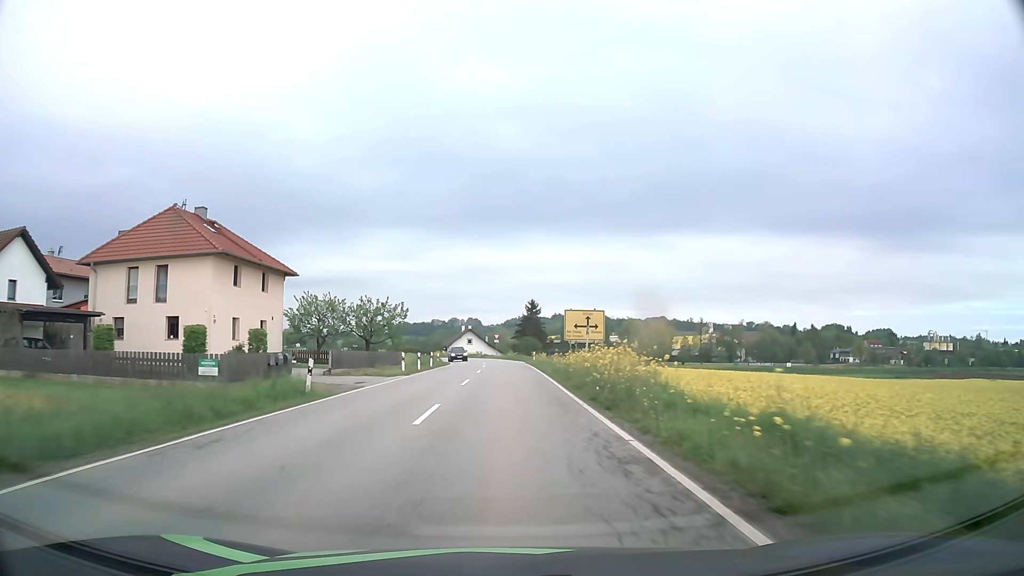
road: secondary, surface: asphalt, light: Day
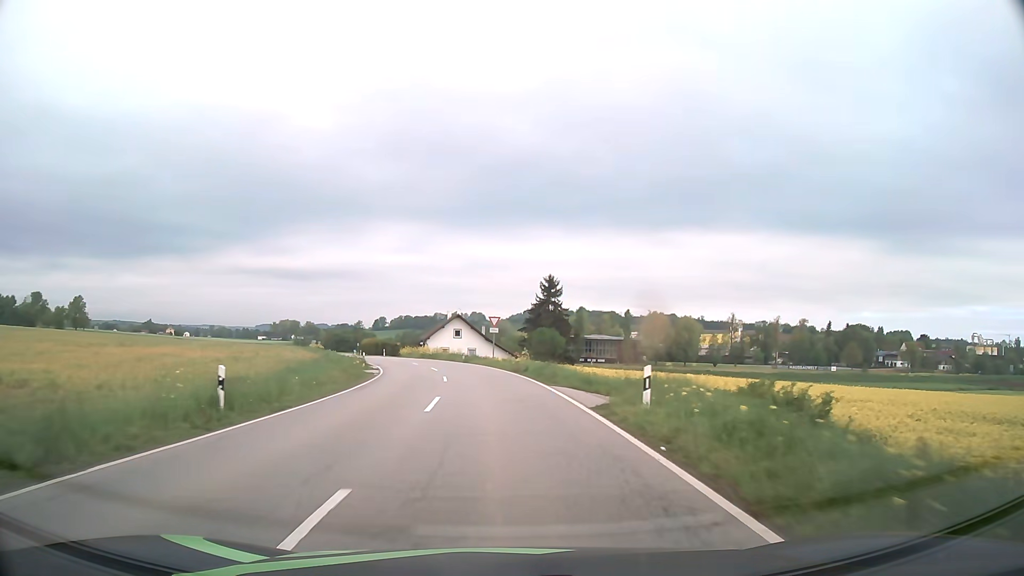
(-0.2, +45.0) m; -1°
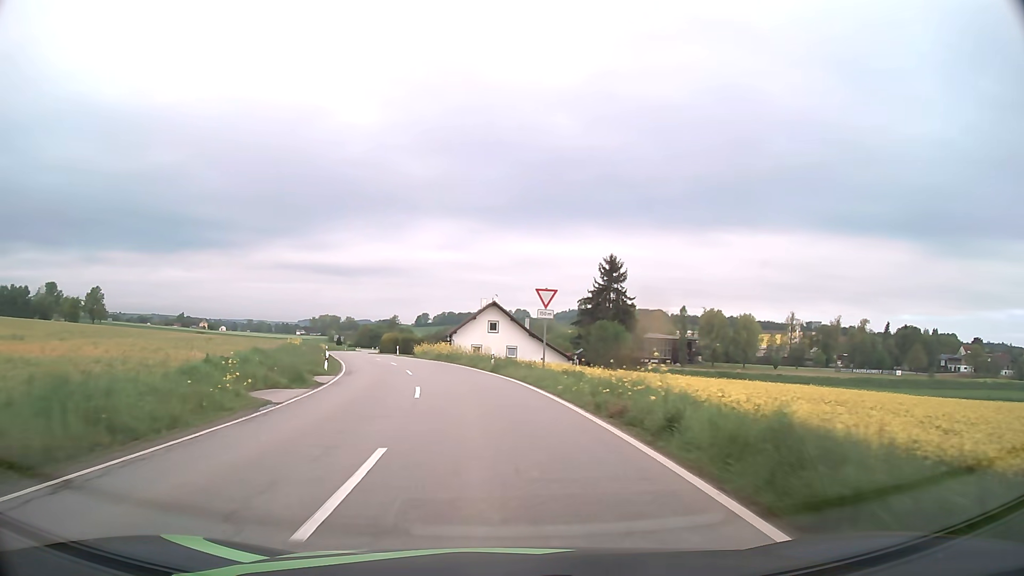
(-0.5, +21.5) m; -4°
(0, +10) (-1, +20) (-3, +30) (-5, +40) (-7, +49) (-10, +59) (-13, +69) (-16, +78) (-18, +88) (-21, +97) m
